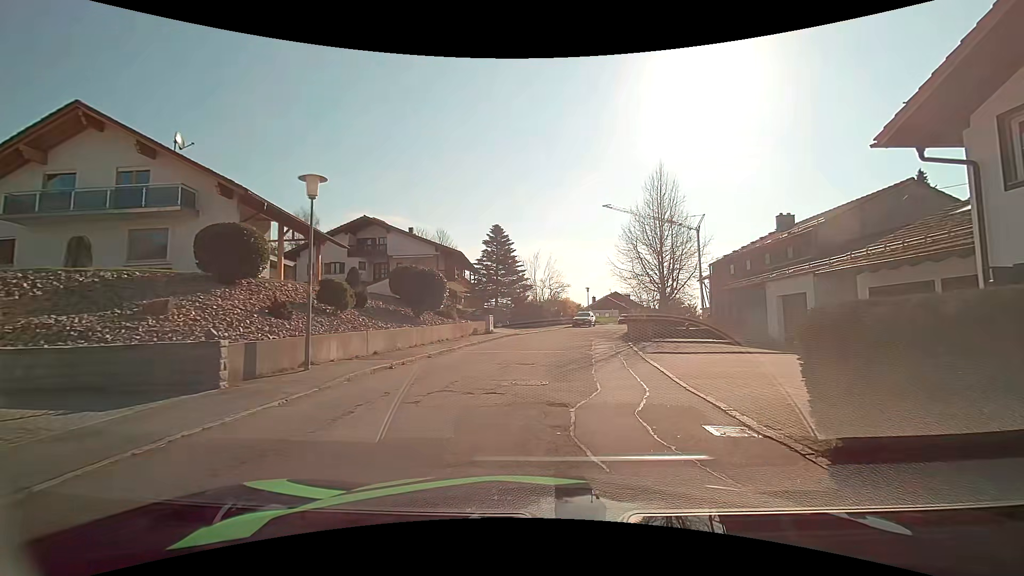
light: Day
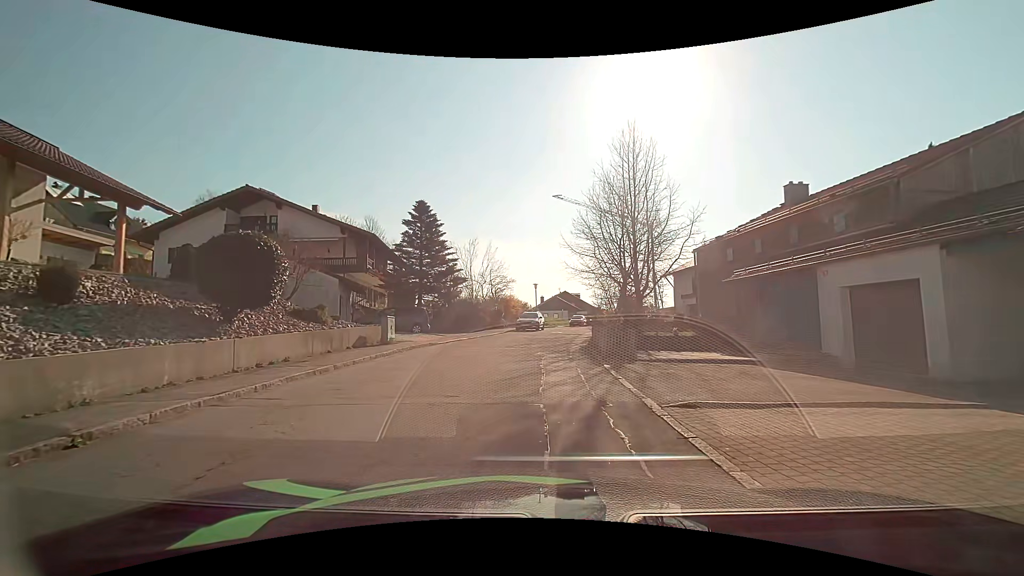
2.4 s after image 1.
(+0.9, +9.9) m; +6°
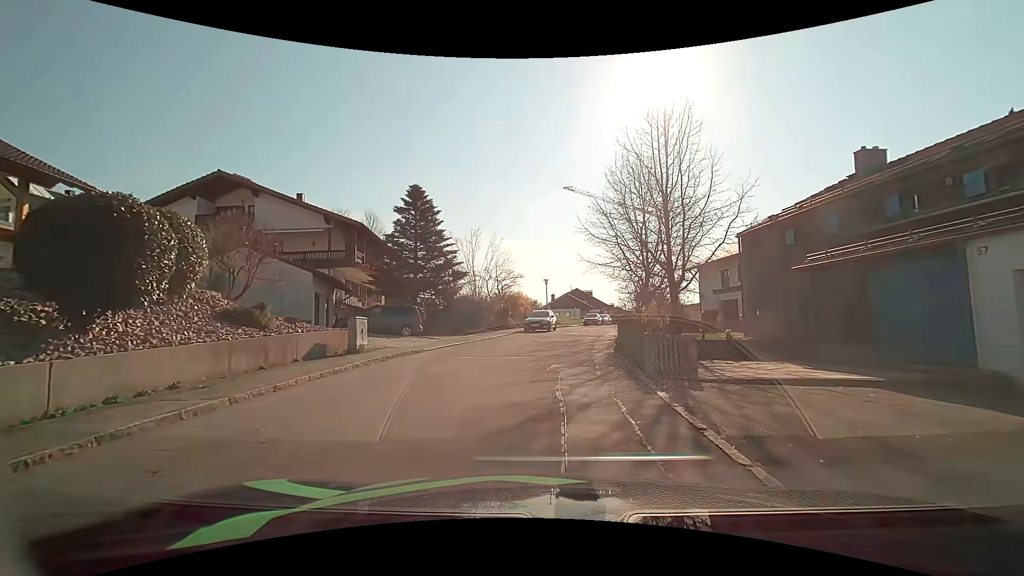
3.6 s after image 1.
(0.0, +4.5) m; -1°
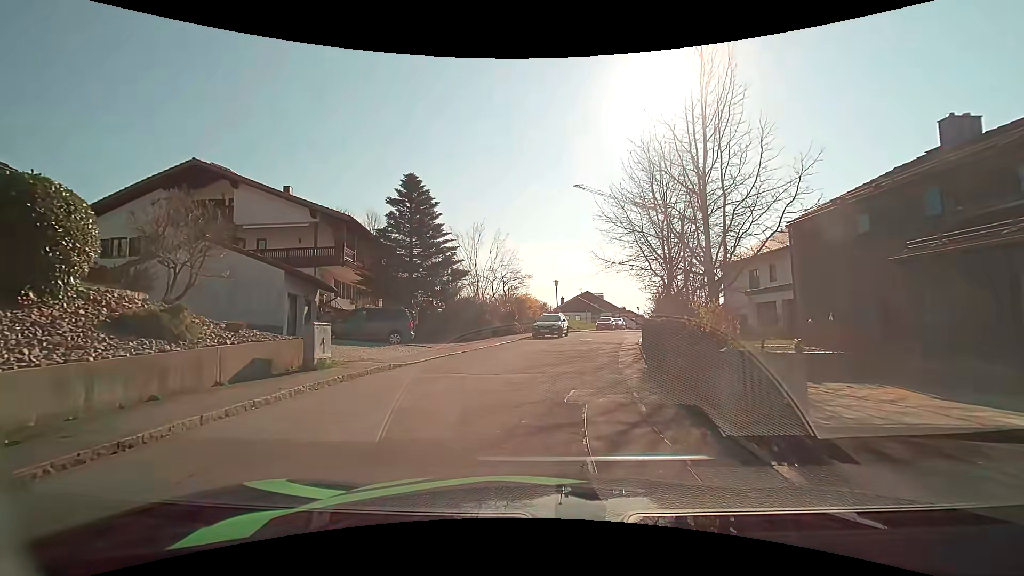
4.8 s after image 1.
(0.0, +3.5) m; -1°
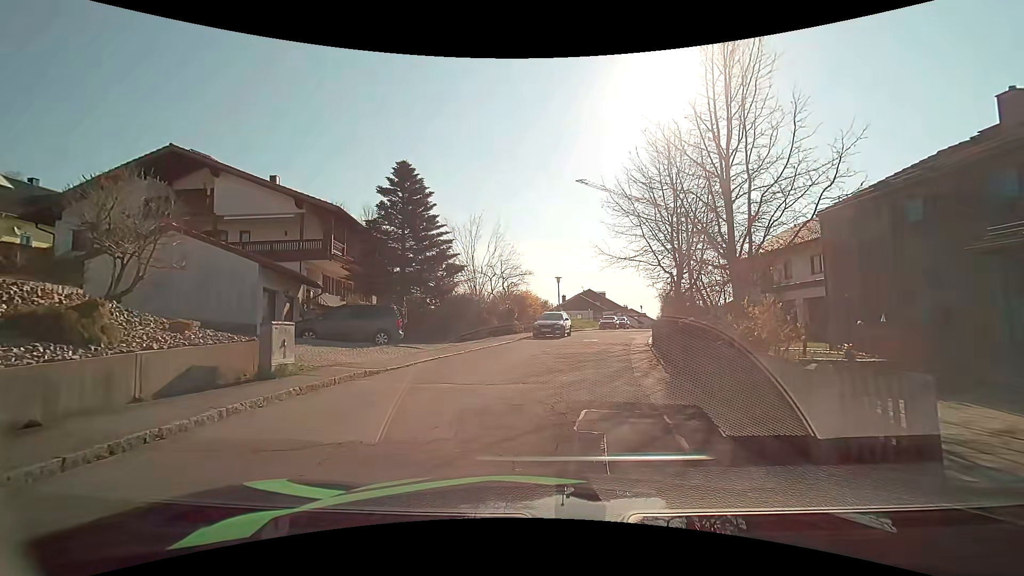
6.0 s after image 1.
(0.0, +1.8) m; 0°
